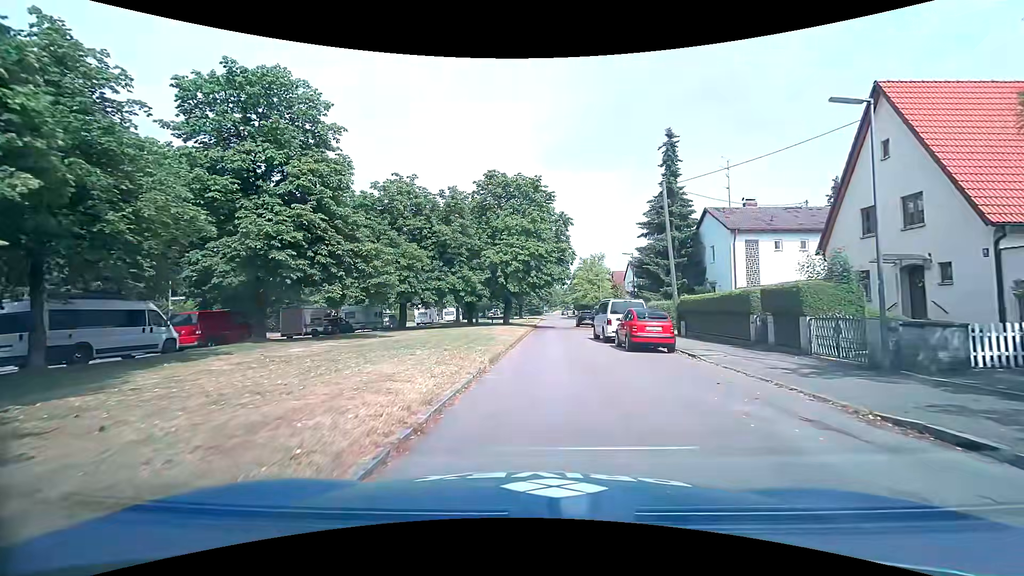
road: residential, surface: asphalt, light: Day
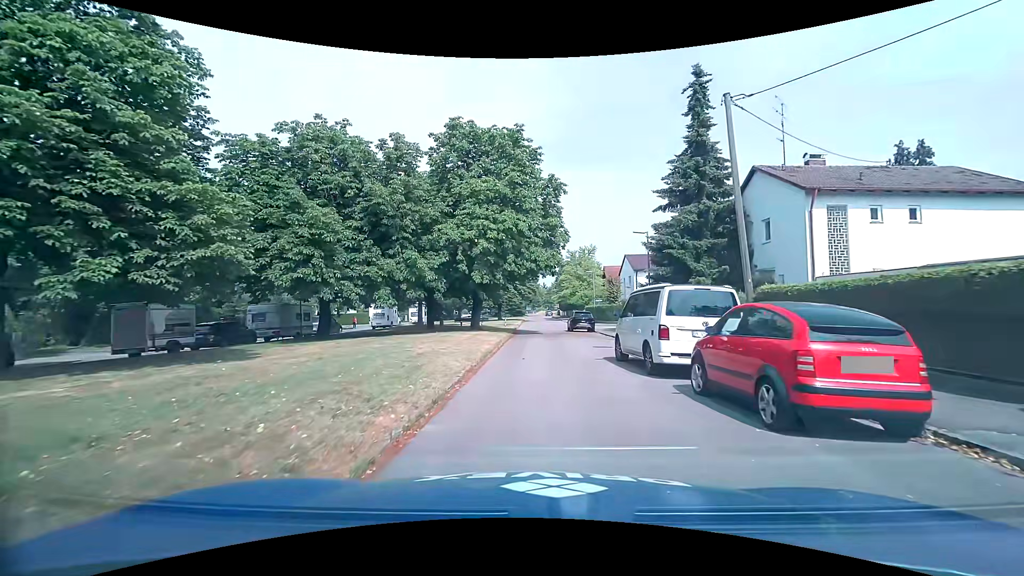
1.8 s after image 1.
(+0.1, +11.7) m; +2°
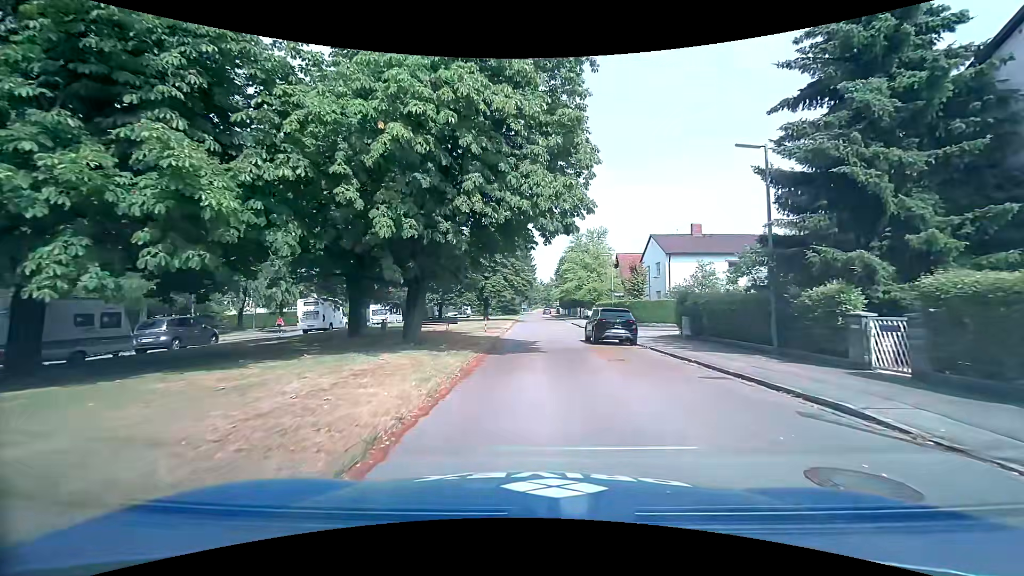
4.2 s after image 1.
(0.0, +16.2) m; 0°
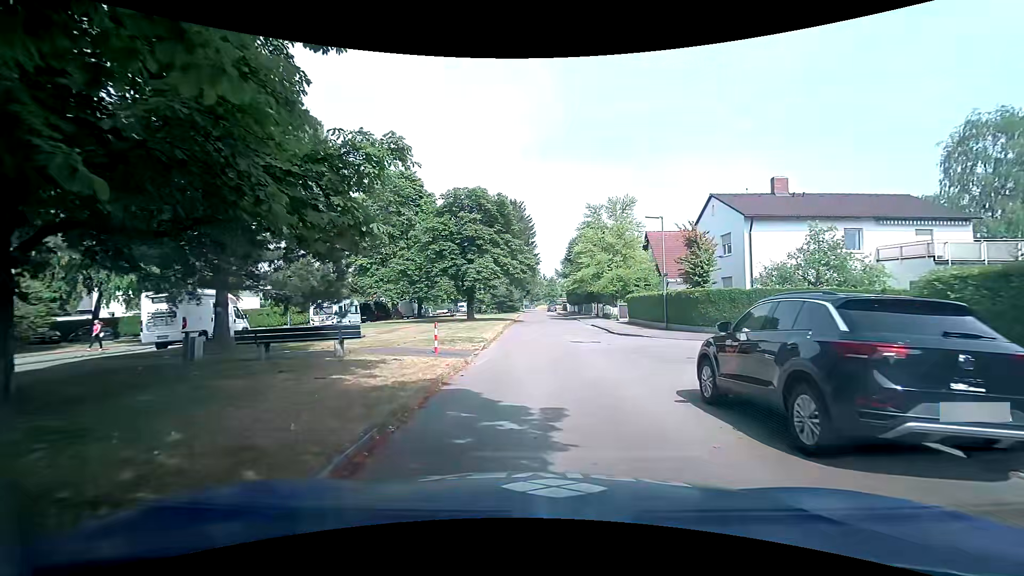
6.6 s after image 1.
(0.0, +16.0) m; -1°
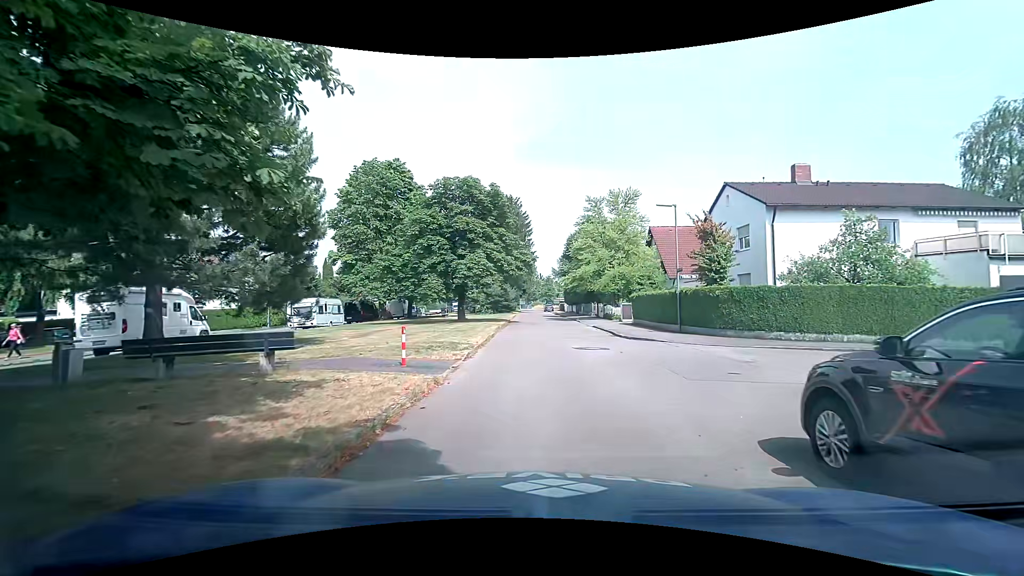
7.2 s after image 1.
(+0.1, +3.1) m; 0°
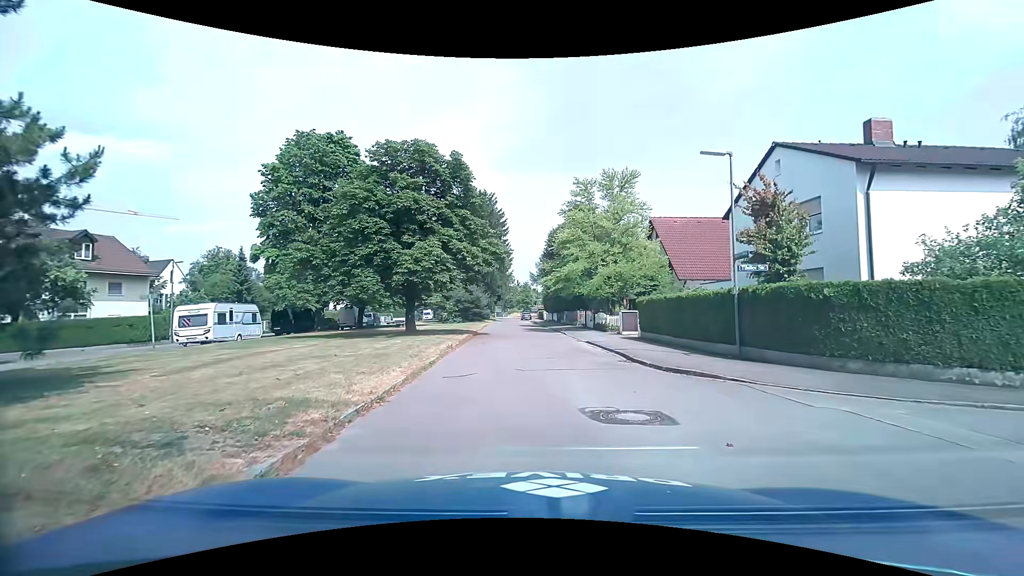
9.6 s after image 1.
(+0.3, +9.2) m; +4°
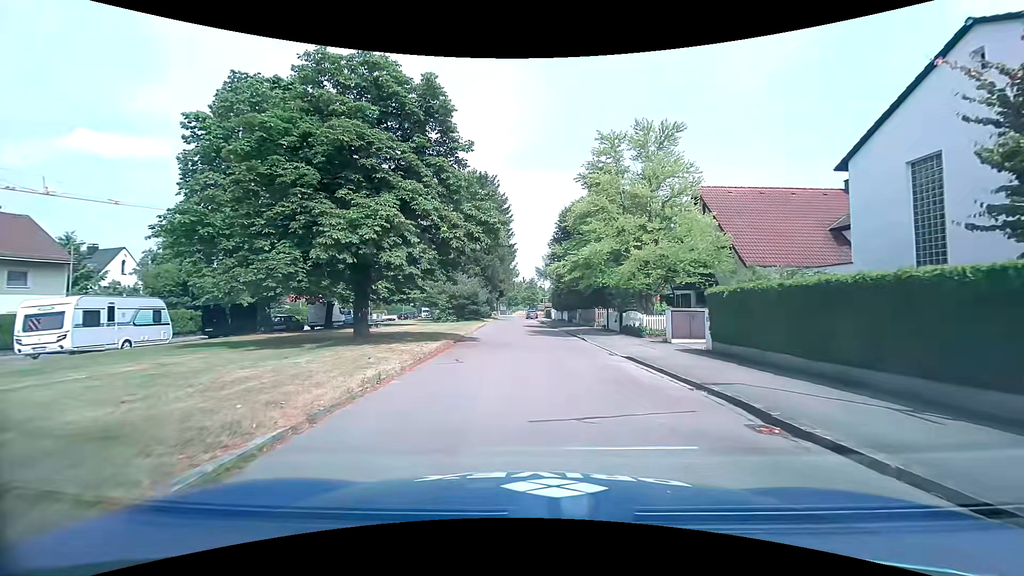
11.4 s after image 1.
(-0.1, +9.5) m; -1°
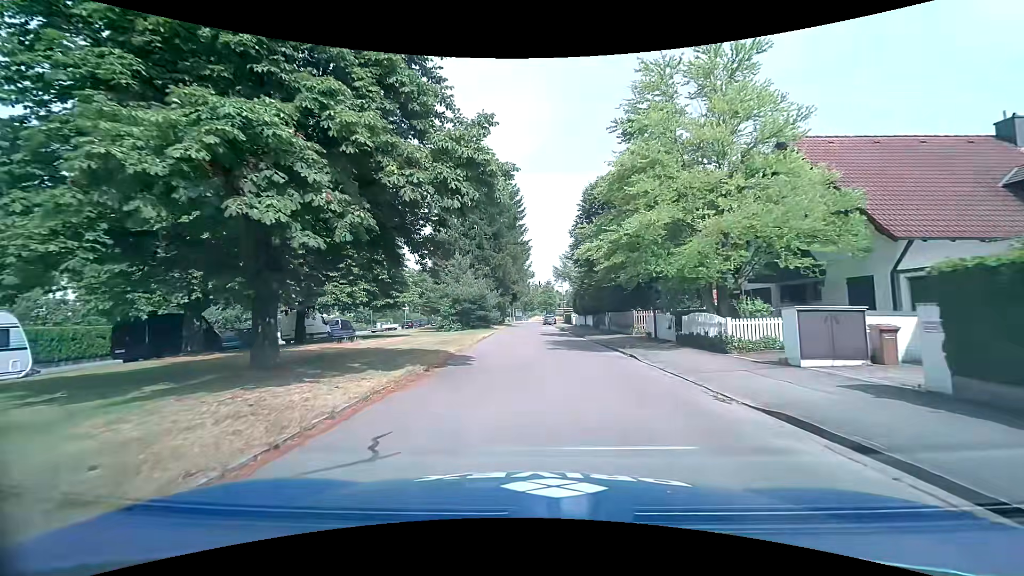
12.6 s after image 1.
(0.0, +8.5) m; -1°
